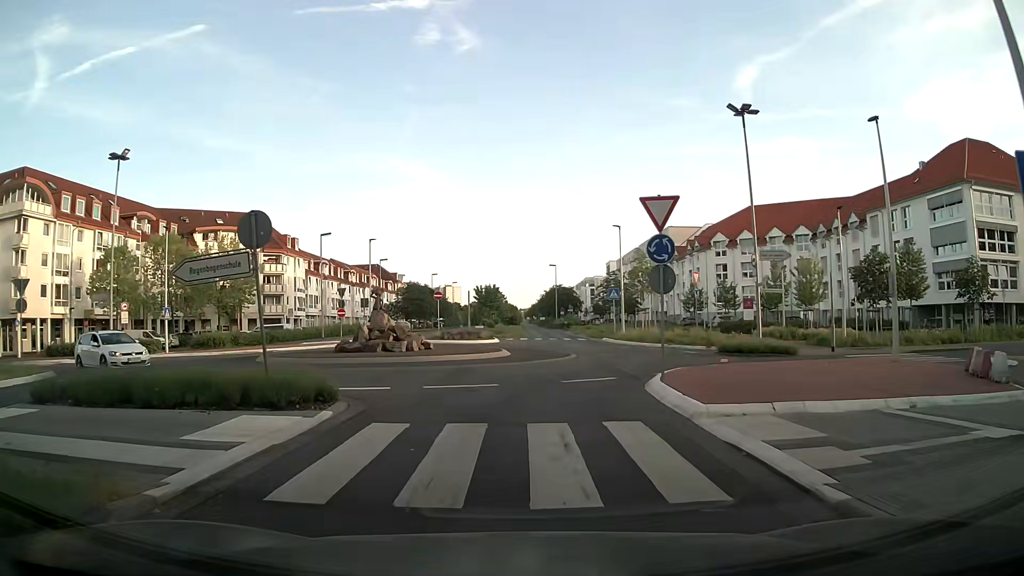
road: secondary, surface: asphalt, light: Day
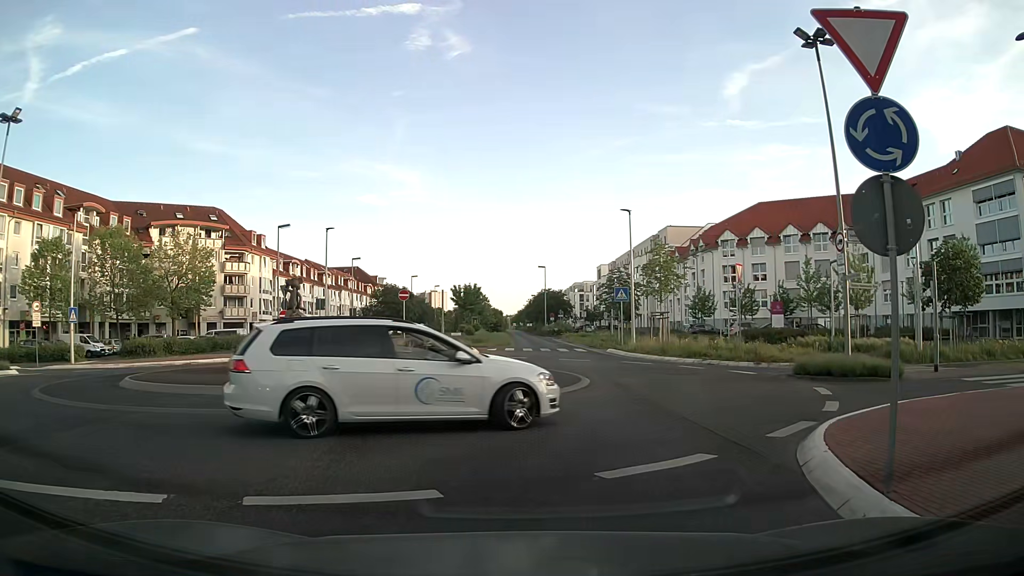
(0.0, +8.5) m; 0°
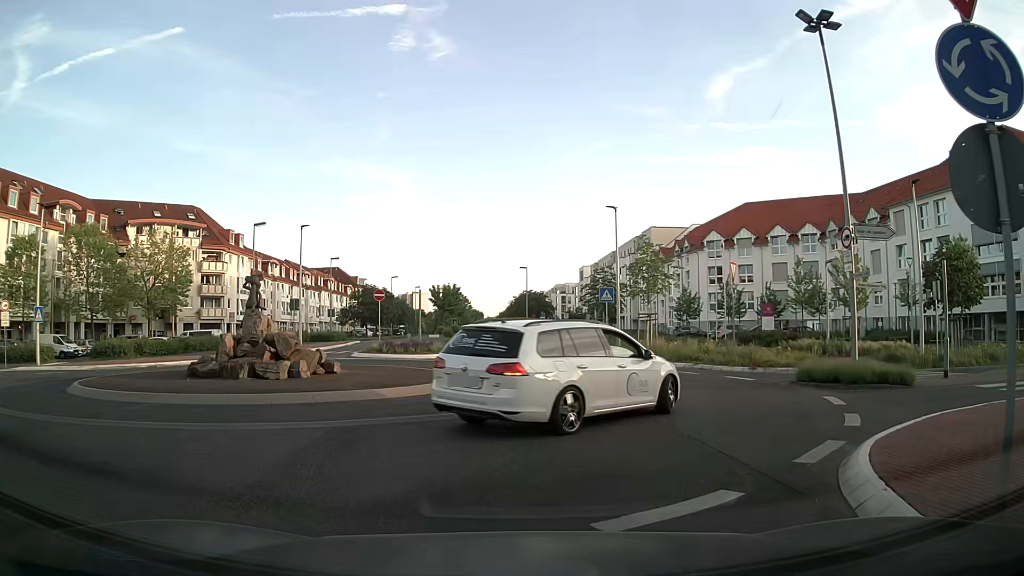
(0.0, +1.6) m; +1°
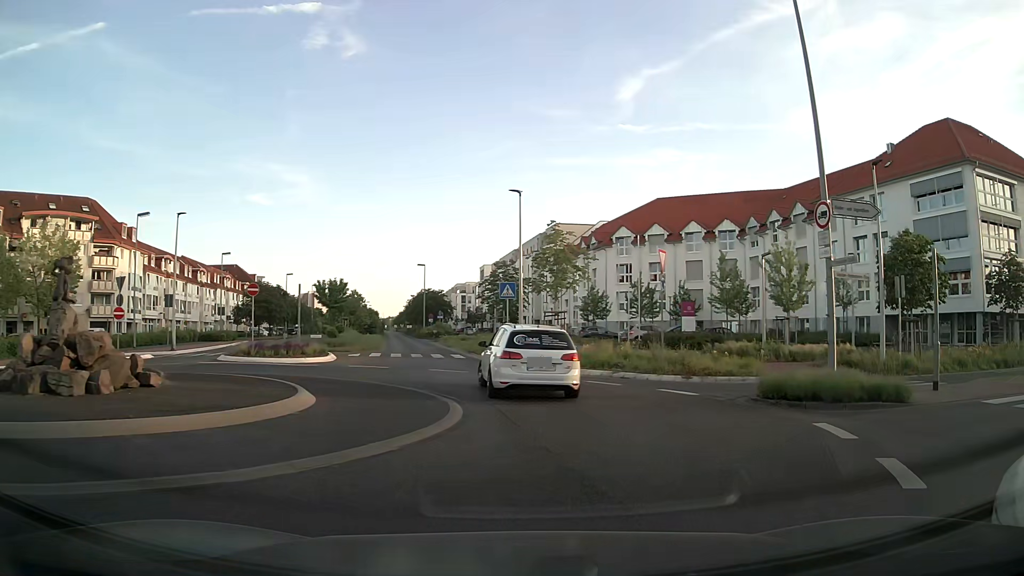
(+0.3, +4.5) m; +8°
(+1, +10) (0, +20) (-3, +30) (-5, +39) (-7, +49) (-8, +59) (-10, +69) (-12, +79) (-14, +89) (-16, +98) m
